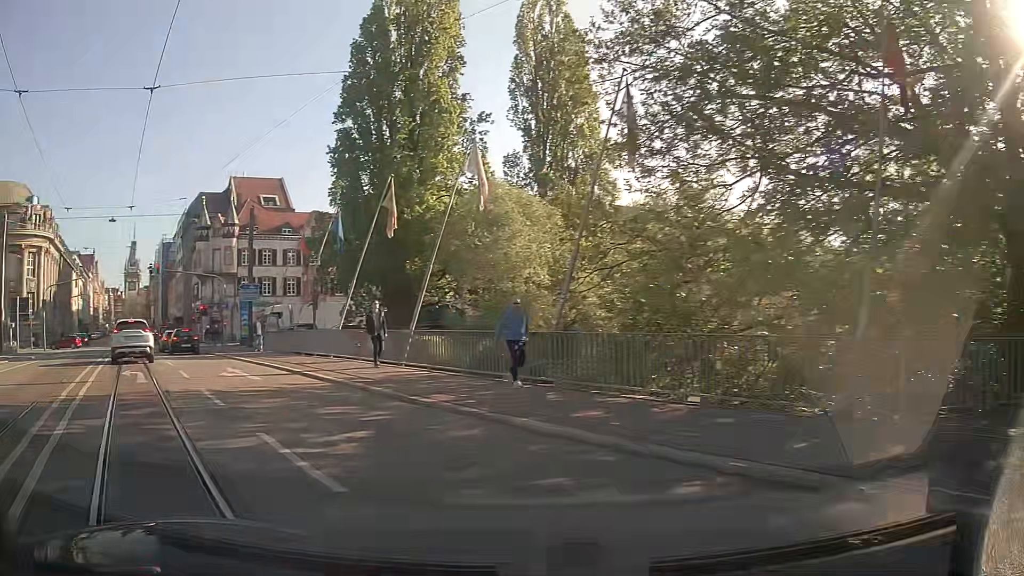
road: secondary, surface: asphalt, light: Day
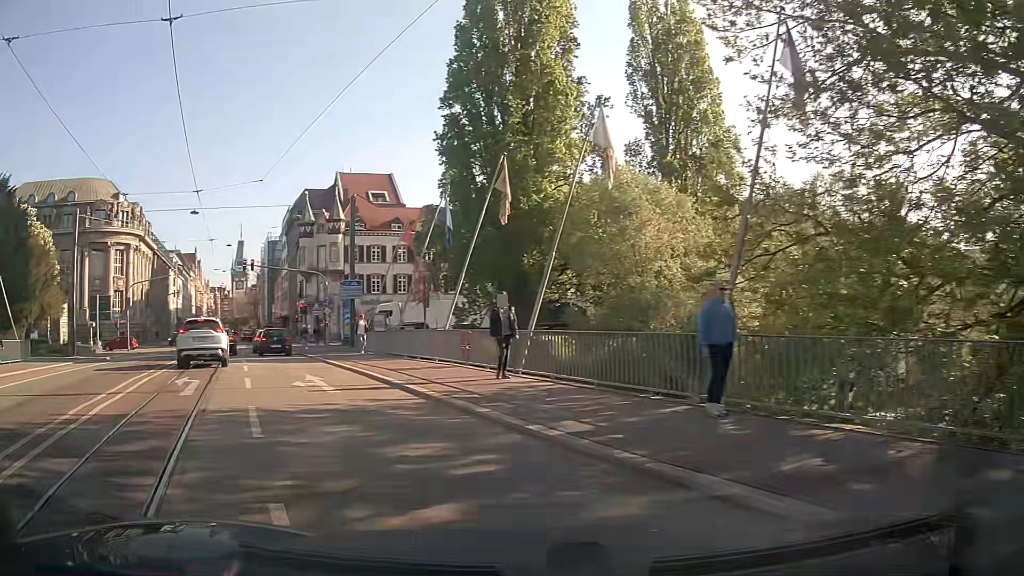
(-0.4, +3.4) m; -11°
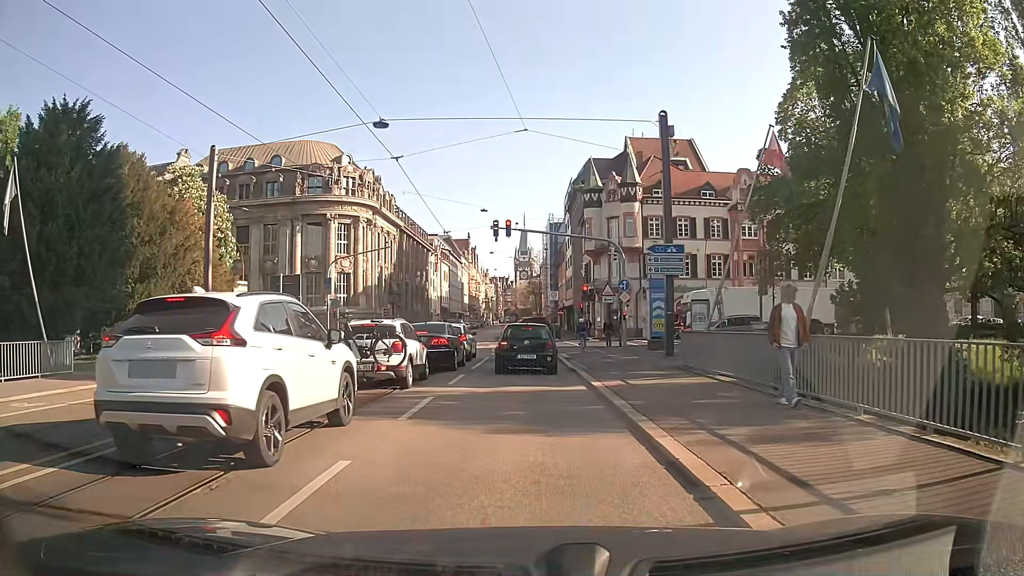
(-4.7, +16.1) m; -25°
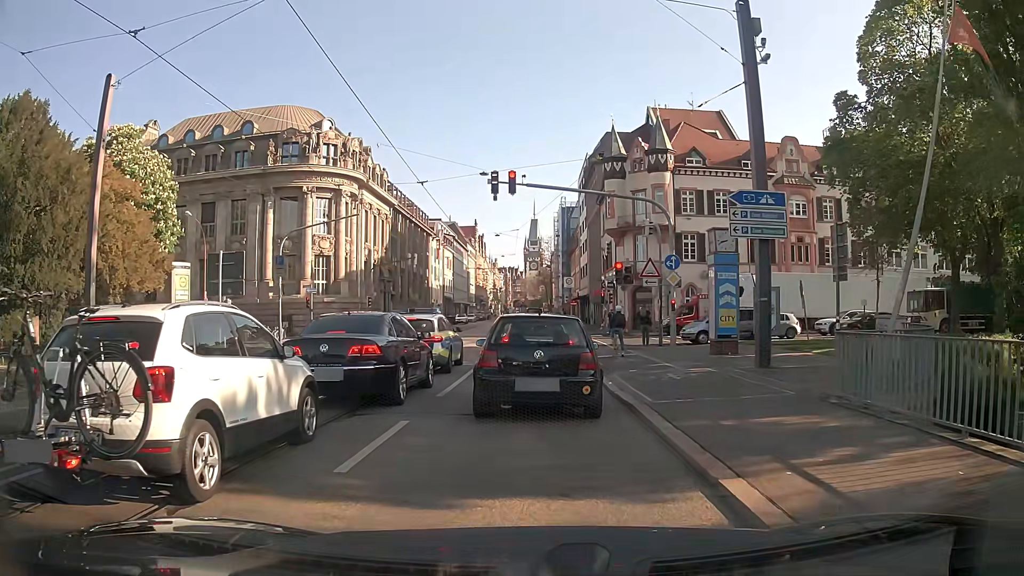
(0.0, +9.4) m; +1°
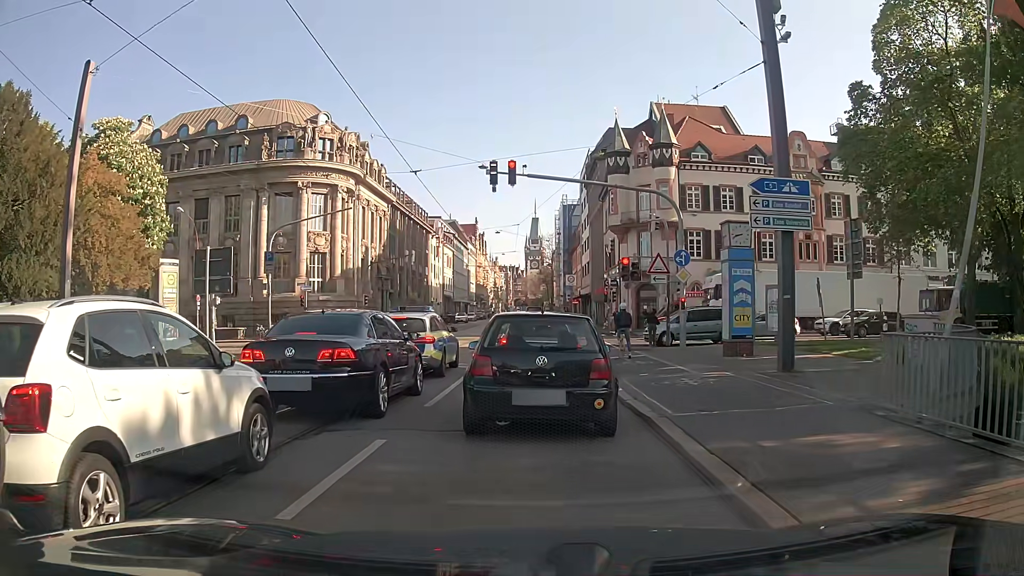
(0.0, +1.4) m; -1°
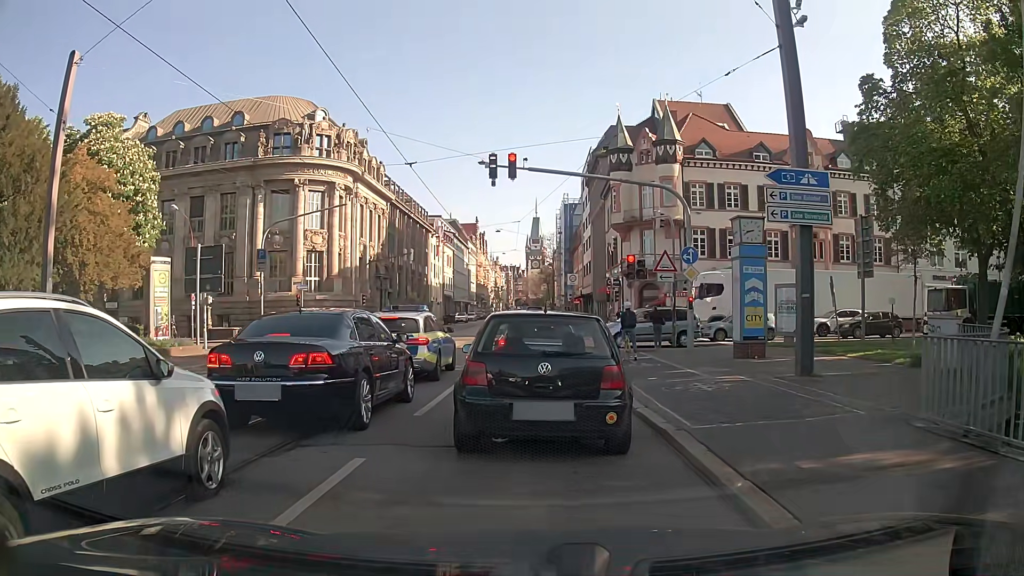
(0.0, +0.9) m; 0°
